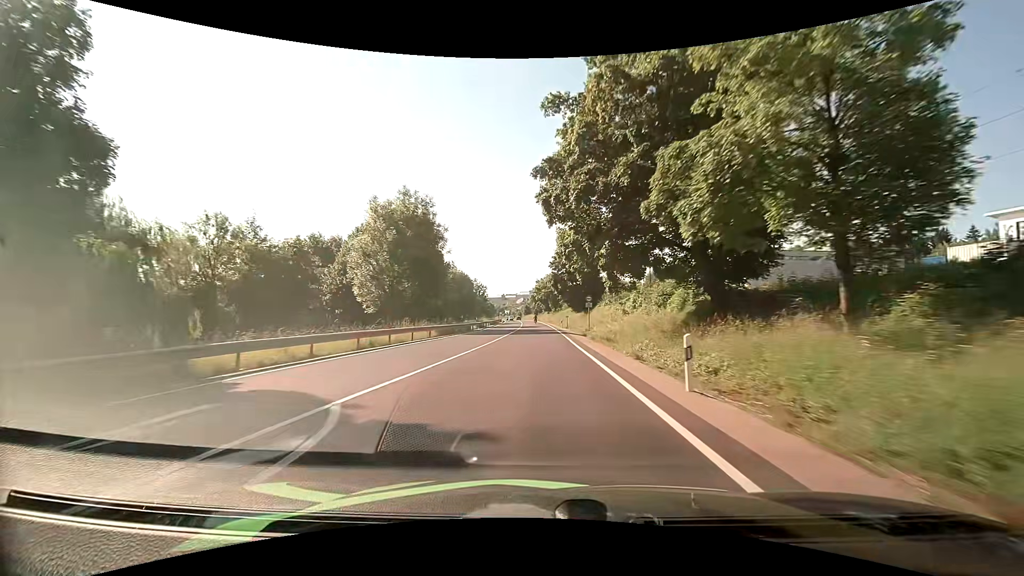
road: primary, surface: asphalt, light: Day
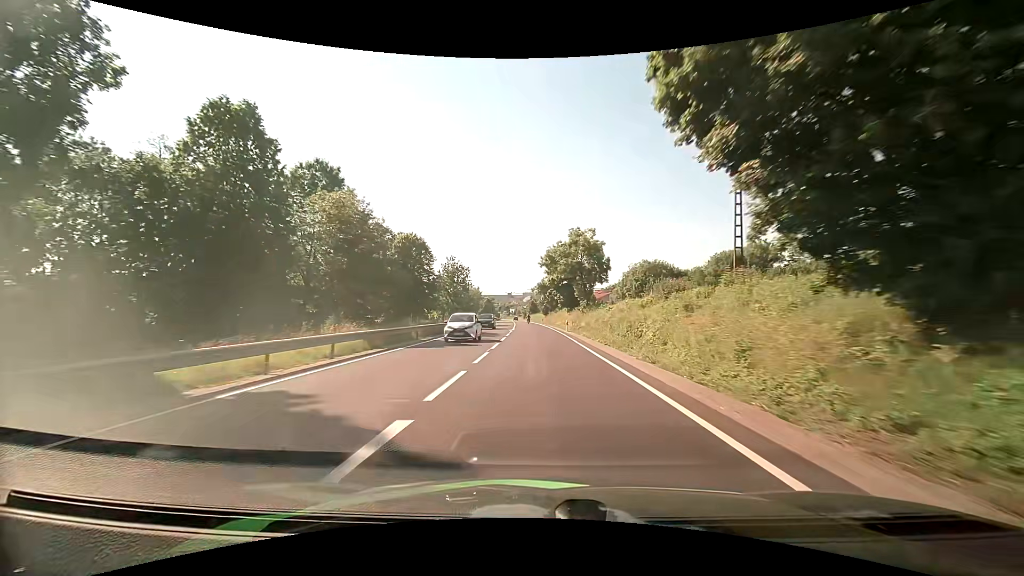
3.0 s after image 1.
(-0.7, +61.5) m; -1°
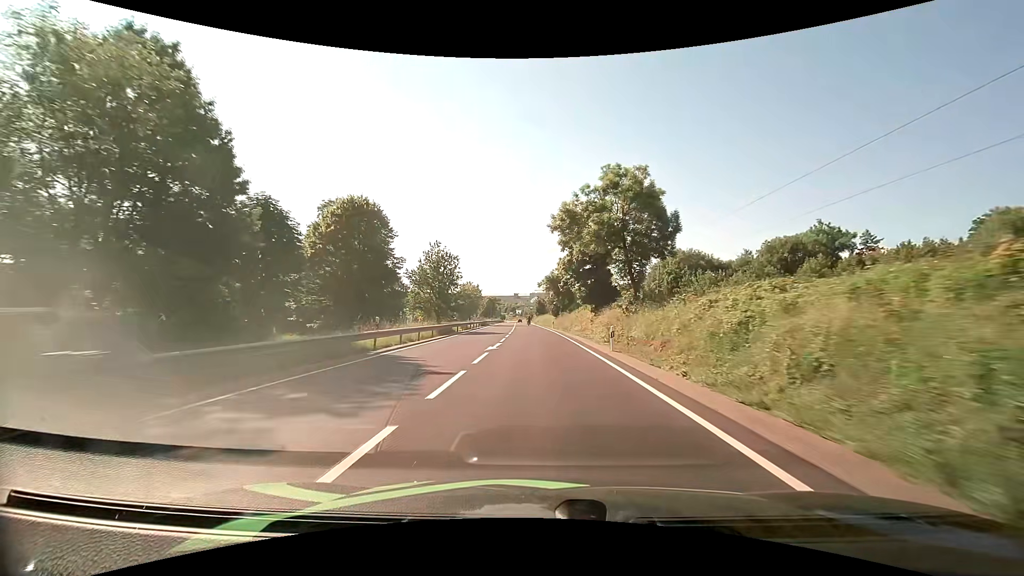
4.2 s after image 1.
(-0.1, +23.9) m; 0°
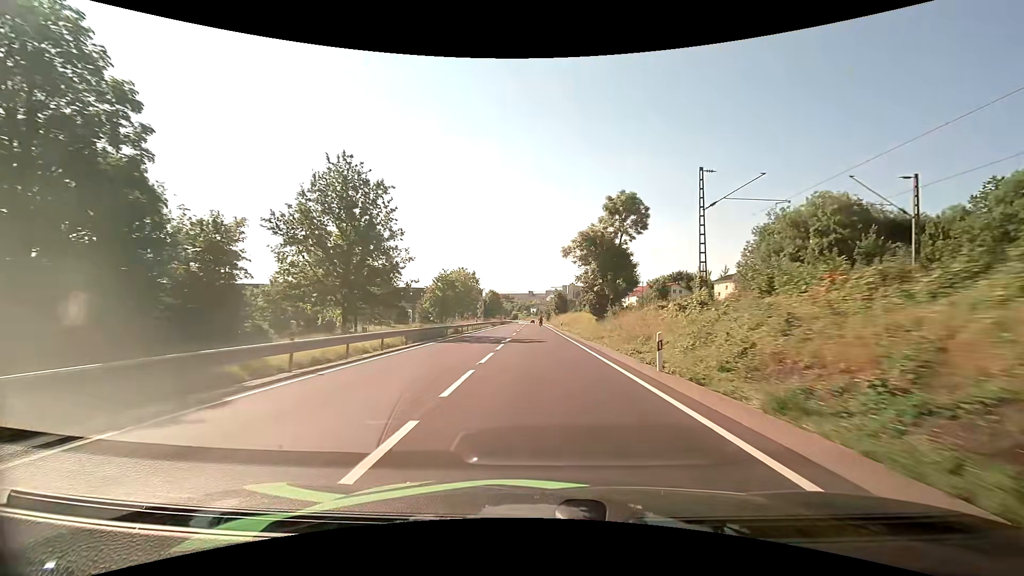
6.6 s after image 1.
(-1.1, +47.9) m; -2°
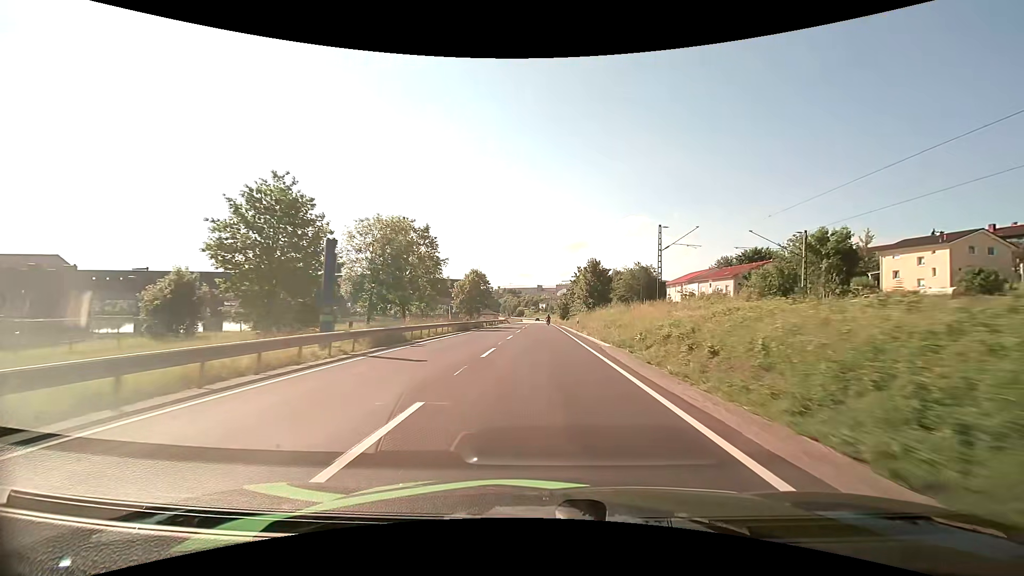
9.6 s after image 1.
(-0.8, +59.7) m; -1°
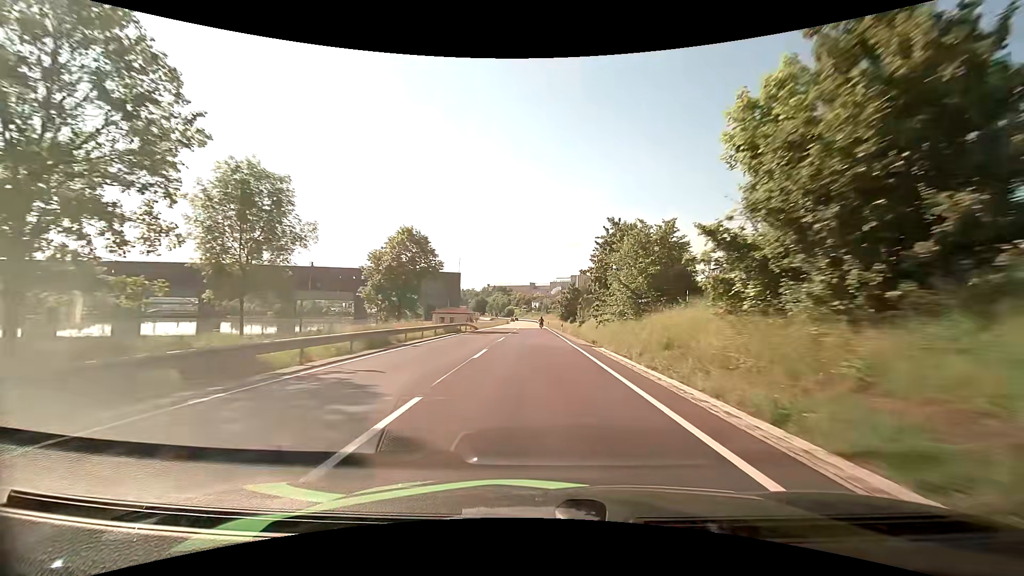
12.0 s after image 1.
(0.0, +47.6) m; +1°
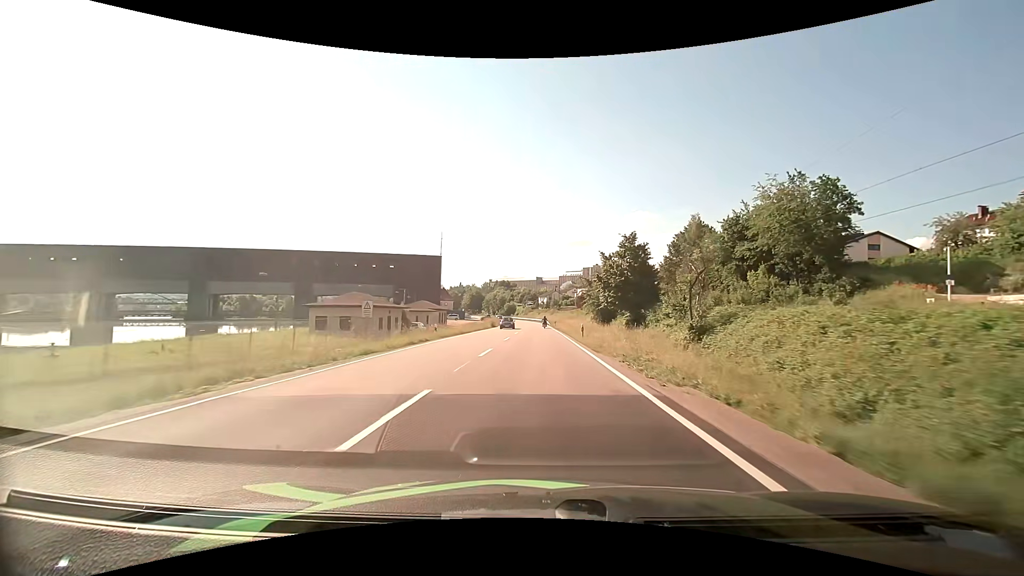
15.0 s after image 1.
(-0.5, +59.4) m; -1°
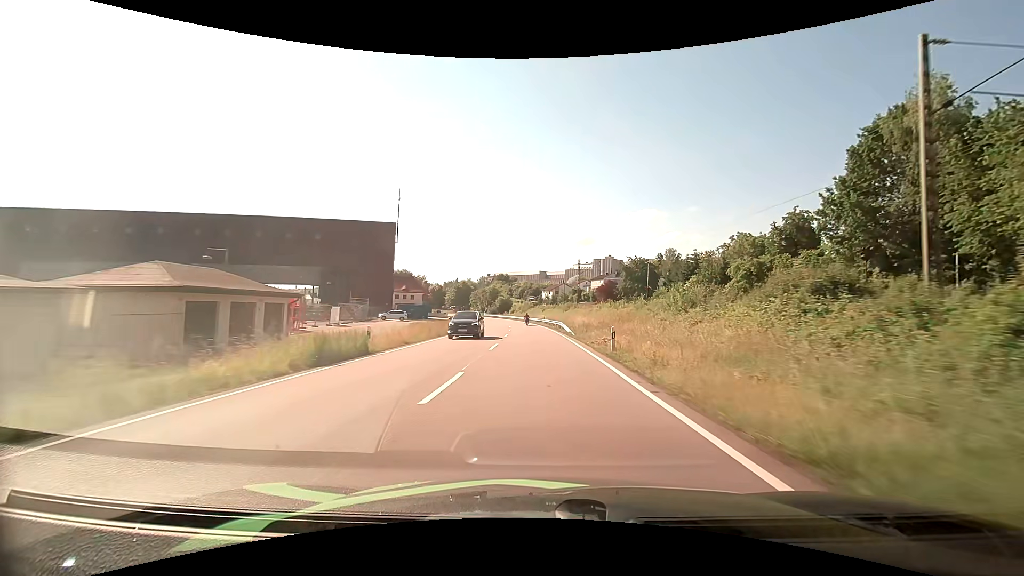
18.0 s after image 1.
(-0.2, +57.5) m; -1°
(0, +10) (0, +20) (0, +30) (0, +40) (-1, +50) (-1, +60) (-2, +70) (-3, +80) (-4, +90) (-6, +100) m
